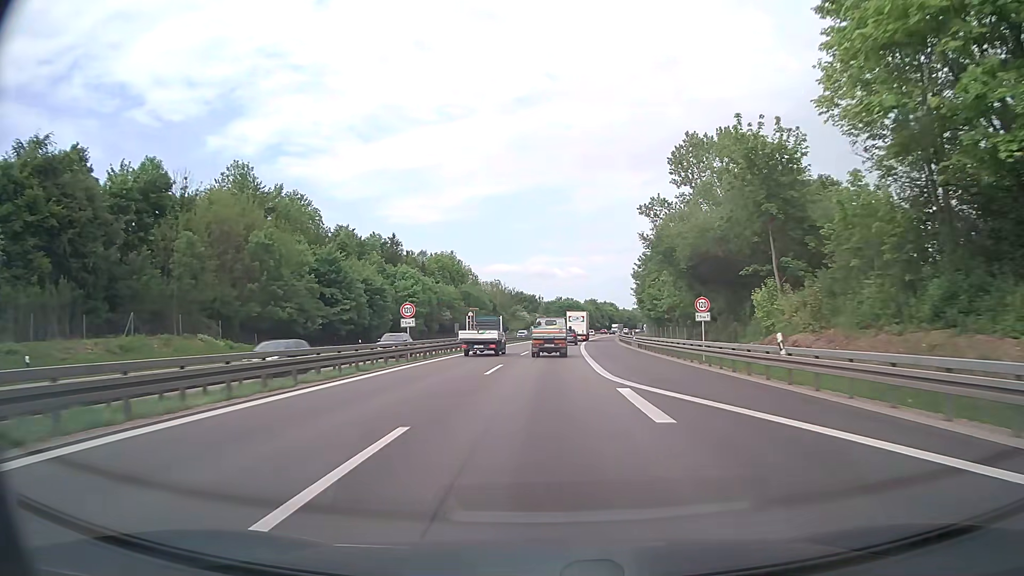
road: motorway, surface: asphalt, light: Day
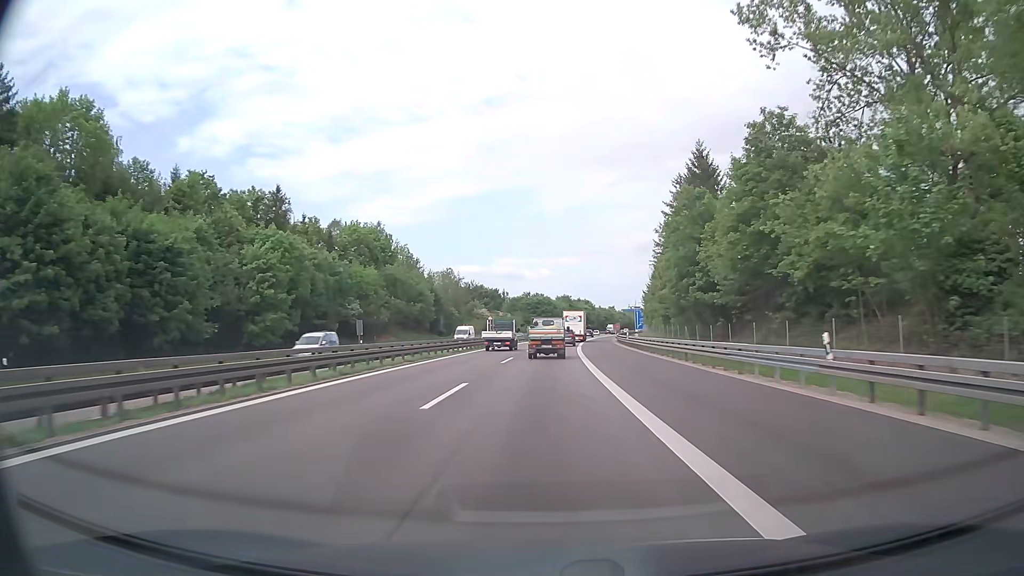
(+1.2, +45.7) m; +3°
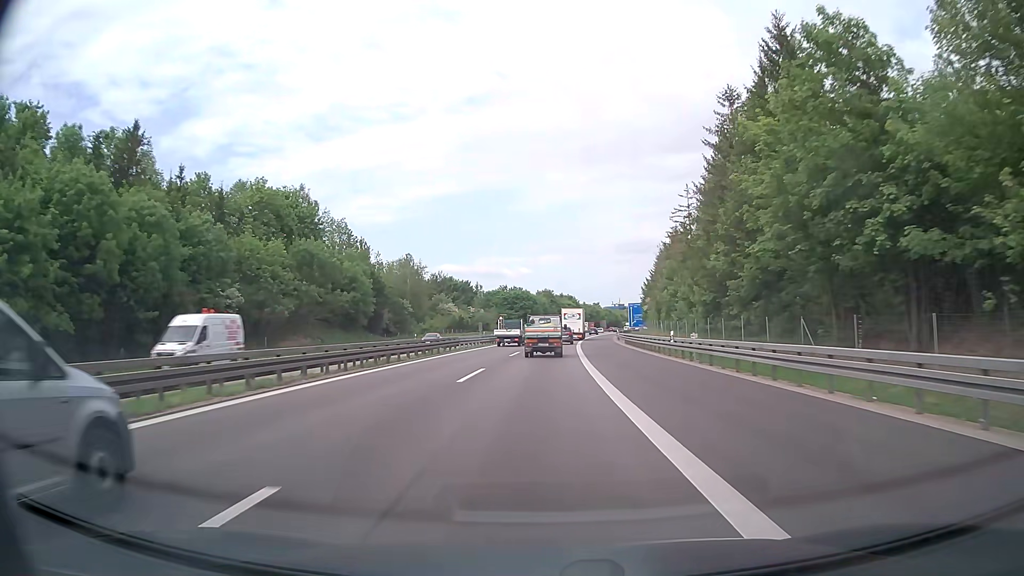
(+0.5, +30.3) m; +1°
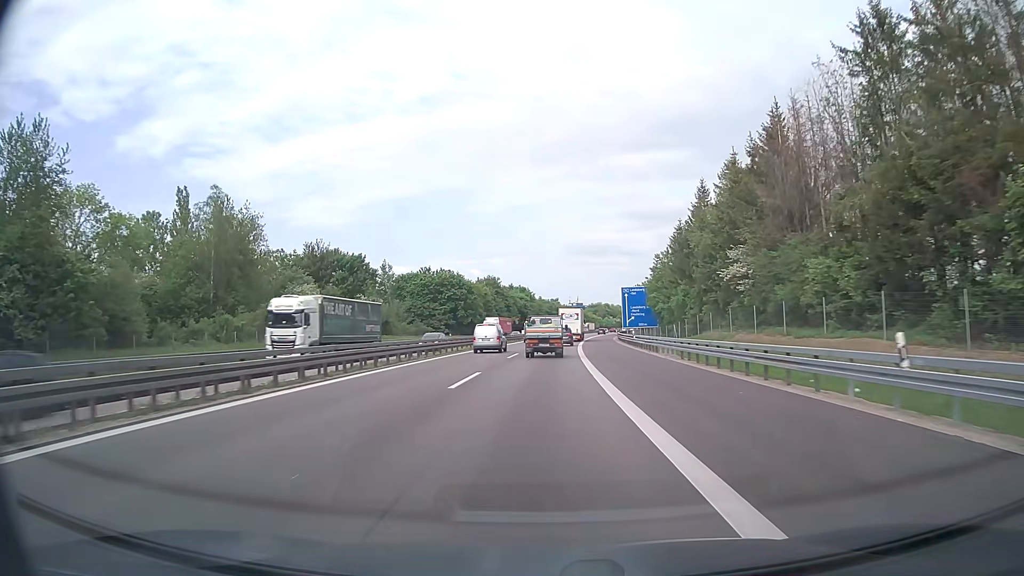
(+2.9, +73.7) m; +4°
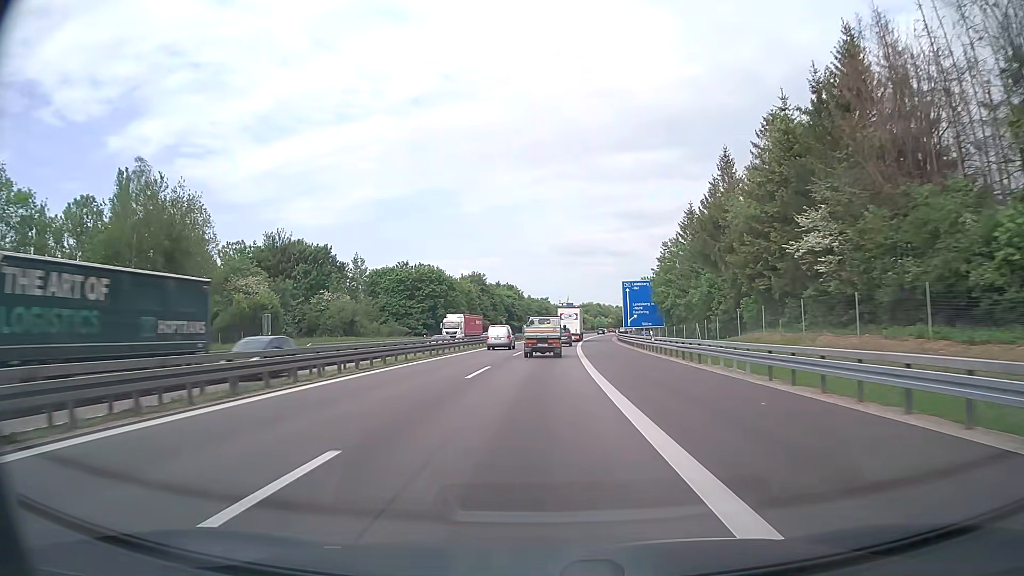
(+0.1, +14.5) m; +1°
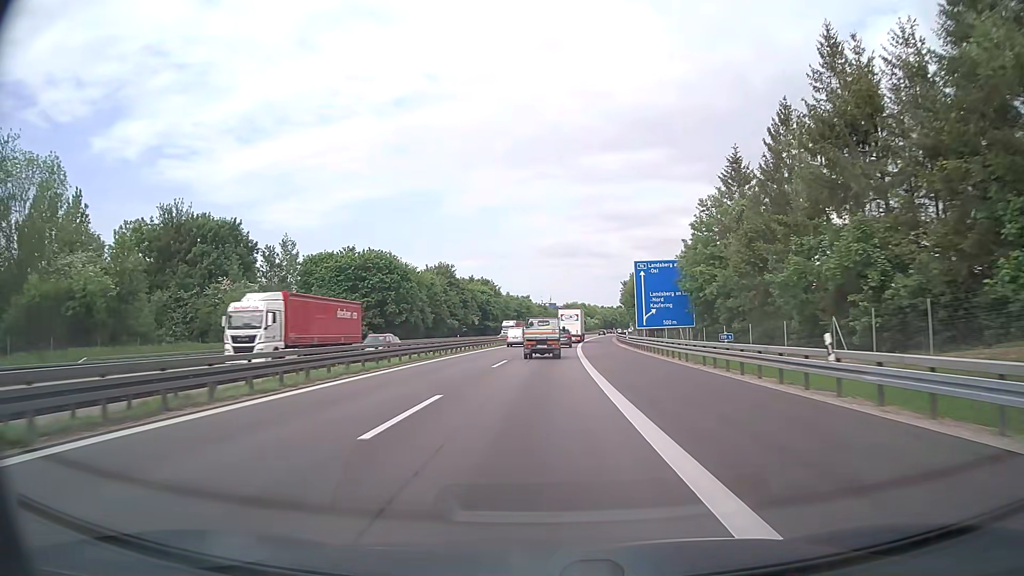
(+0.4, +29.0) m; +1°
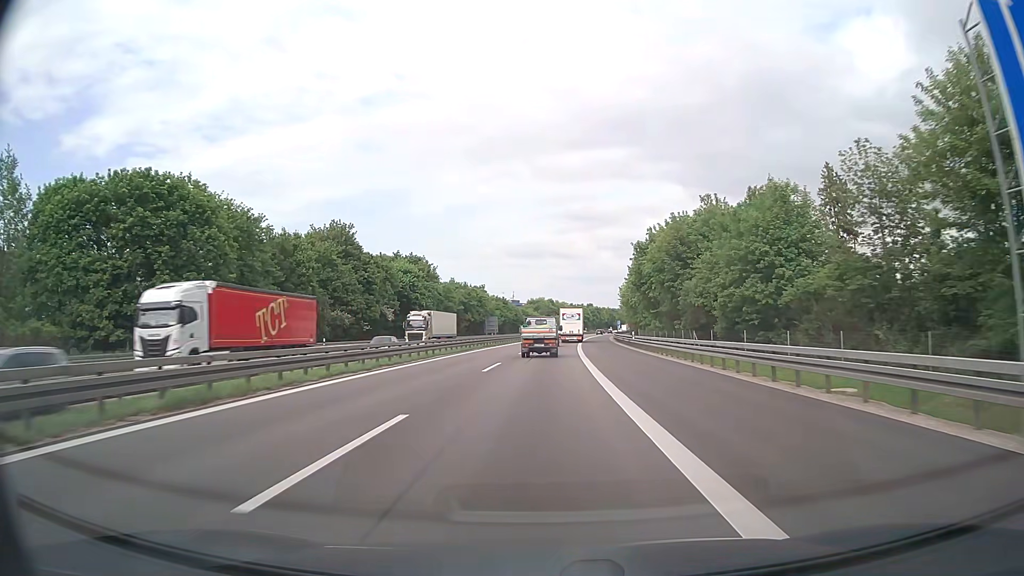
(+1.7, +57.8) m; +3°
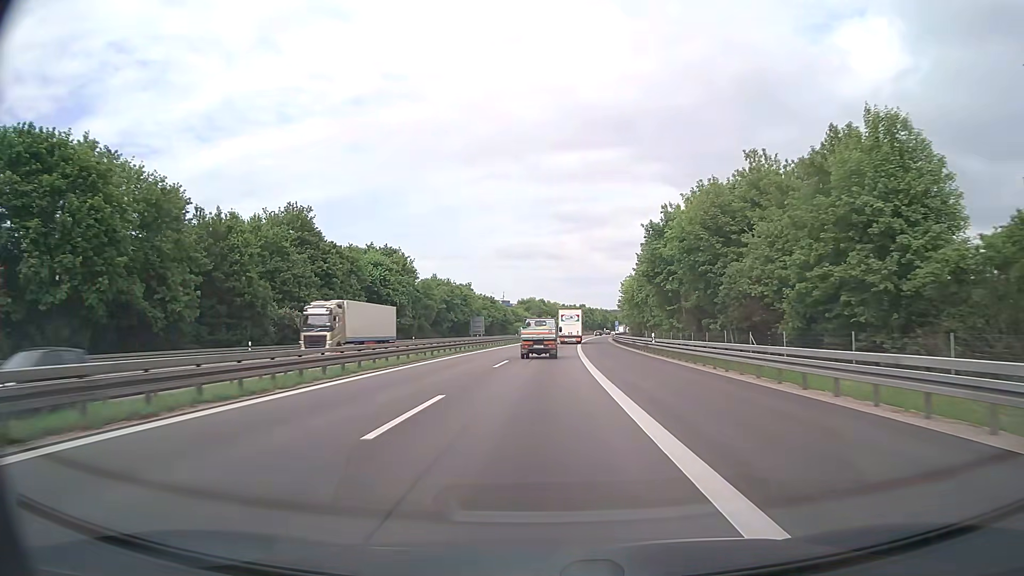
(+0.1, +14.5) m; +1°
(0, +10) (0, +20) (0, +30) (+1, +40) (+1, +50) (+2, +60) (+2, +70) (+3, +80) (+4, +90) (+5, +100) m
